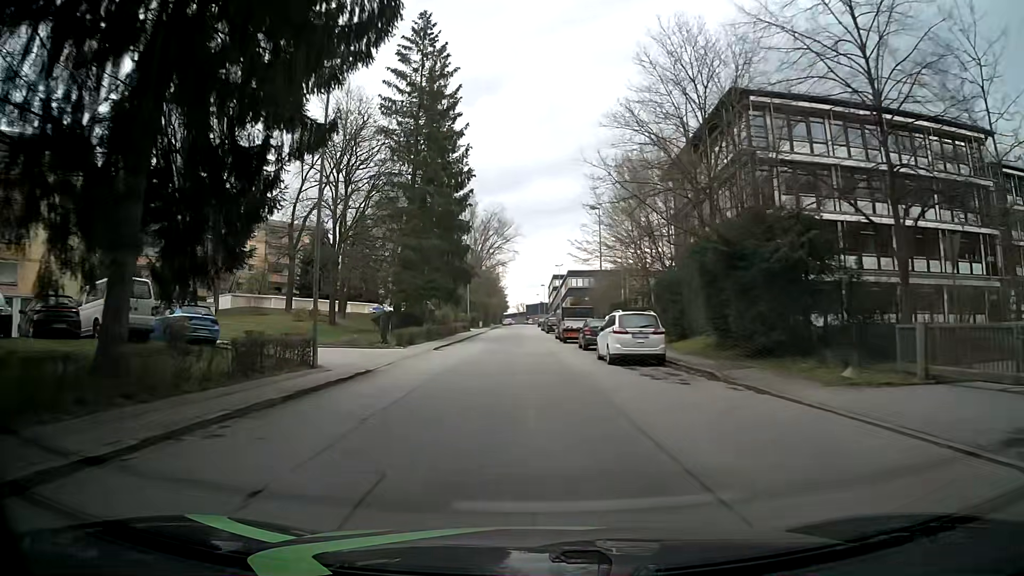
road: residential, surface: asphalt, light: Day
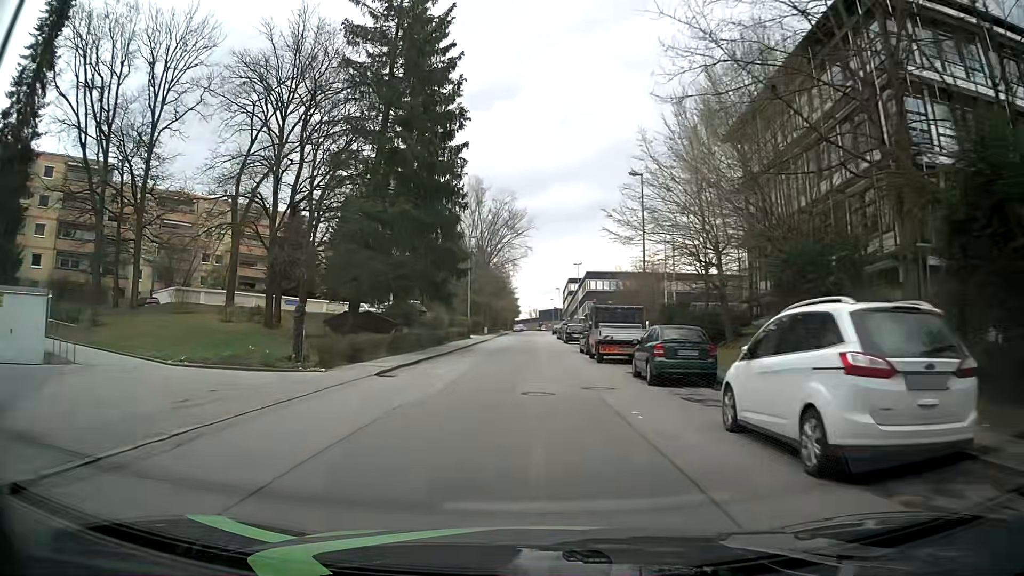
(-0.3, +14.8) m; -1°
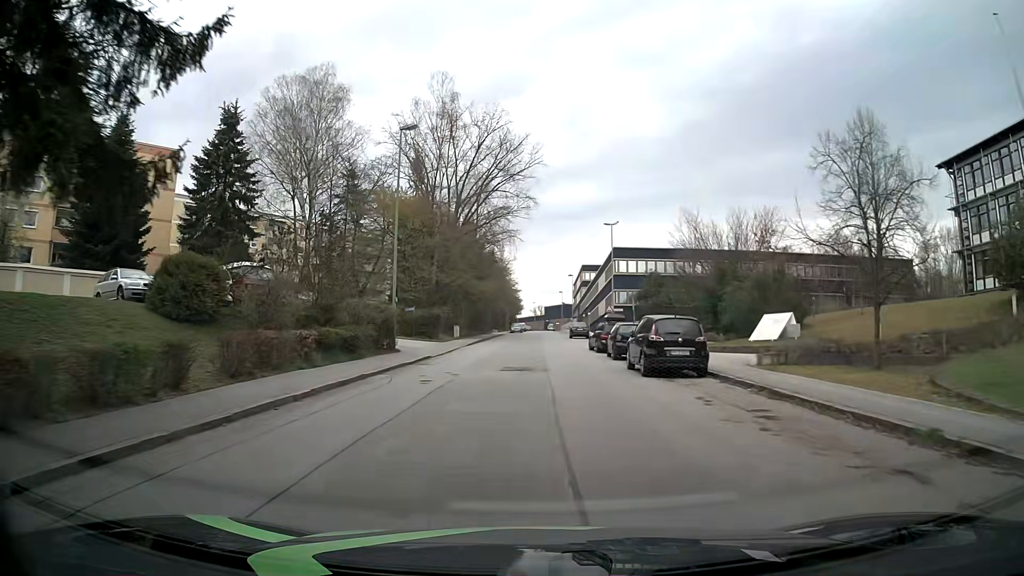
(-0.1, +37.6) m; -1°
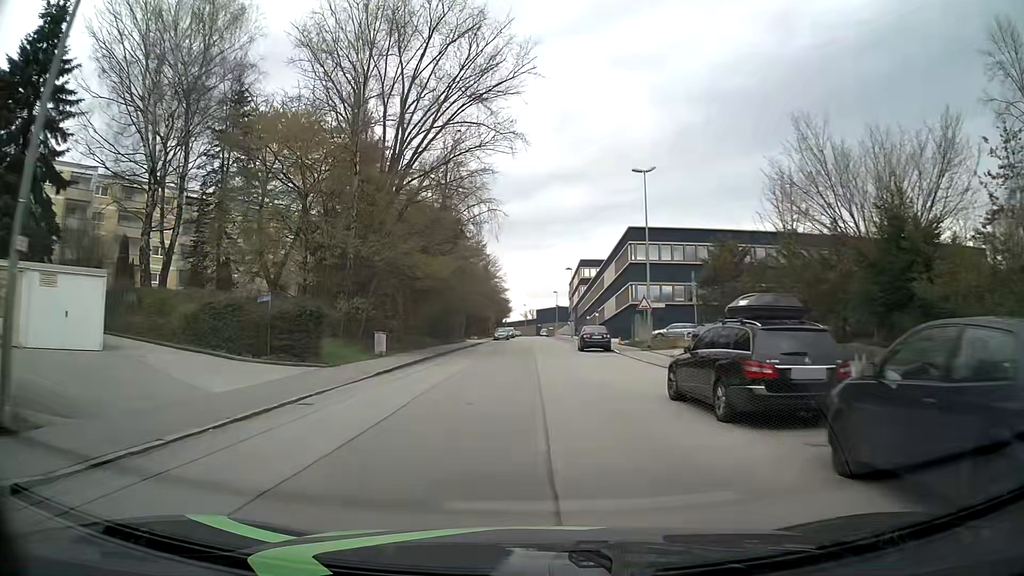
(+0.3, +22.7) m; +2°
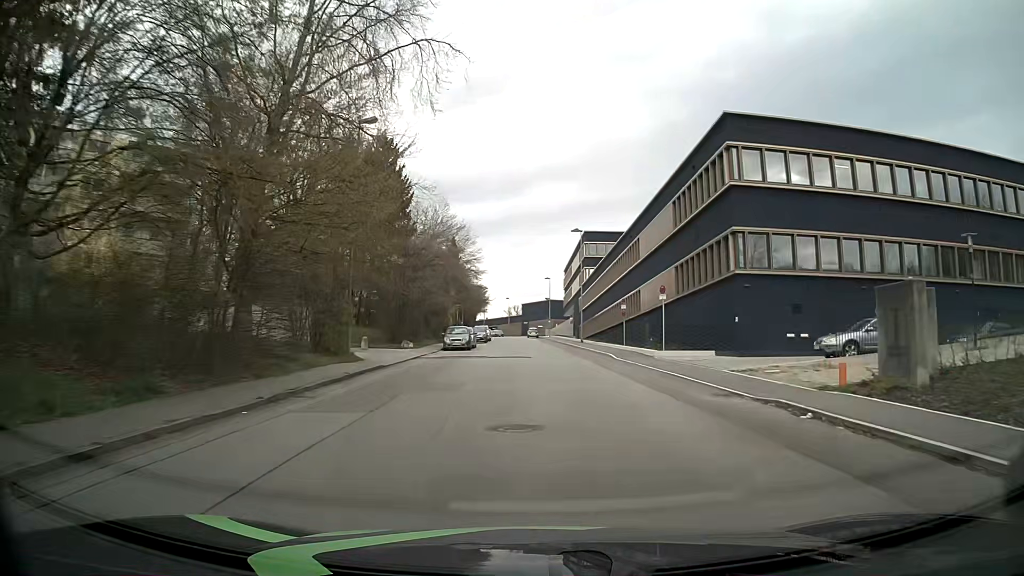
(-0.7, +38.0) m; 0°
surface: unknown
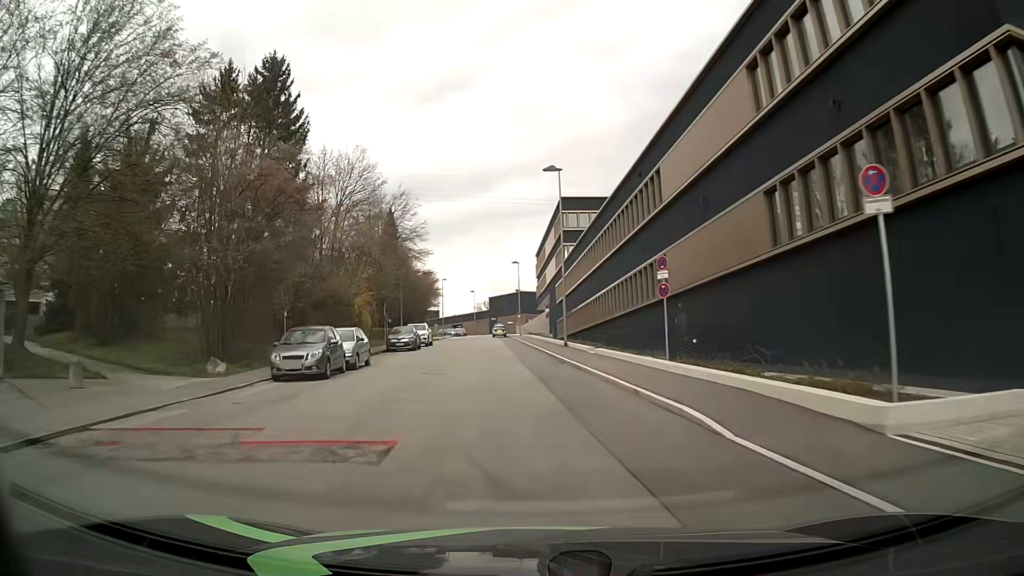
(+1.2, +22.8) m; +2°
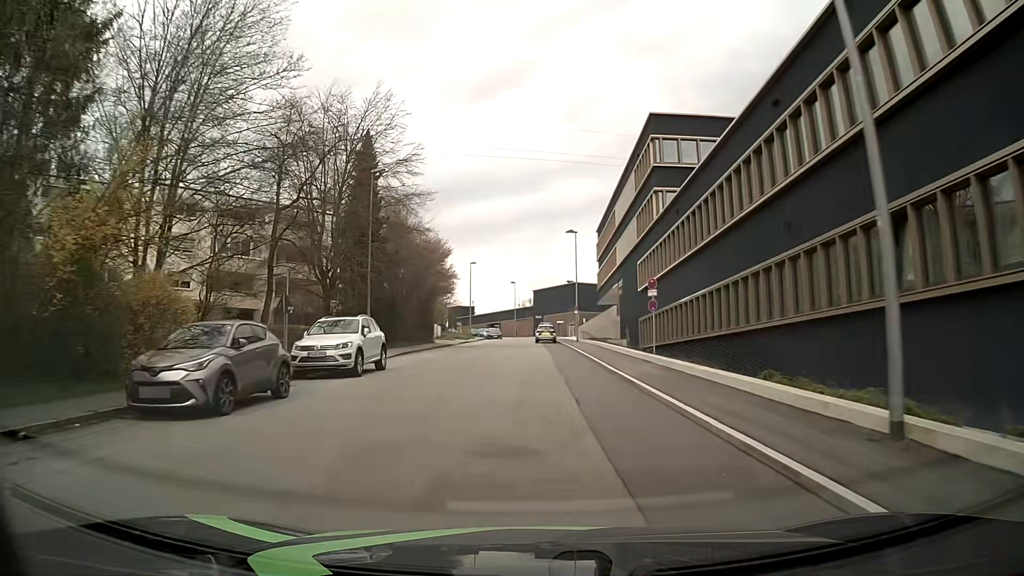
(-1.4, +30.5) m; -4°
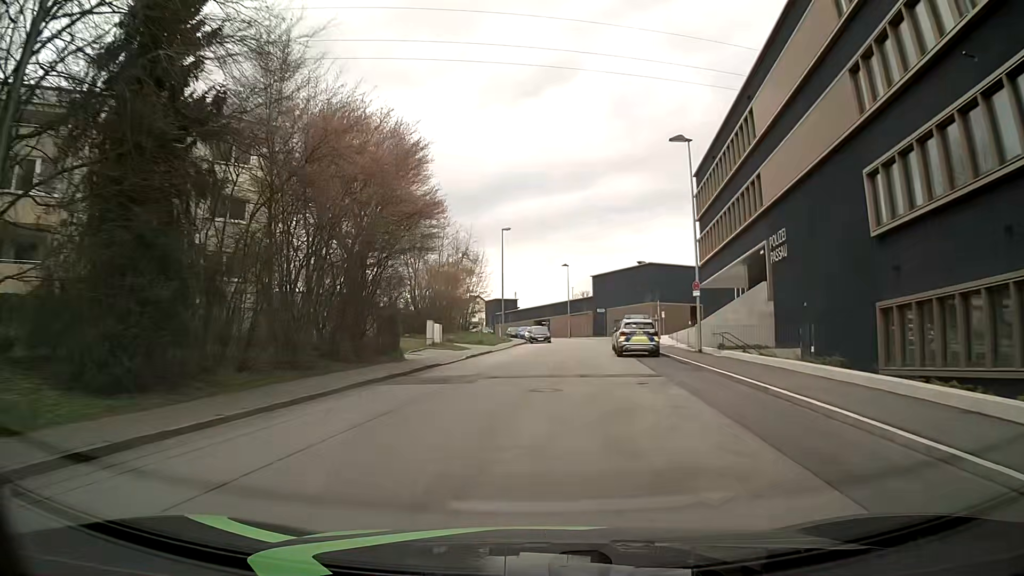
(-1.2, +30.5) m; -5°
(0, +10) (0, +20) (+1, +30) (+2, +40) (+4, +50) (+5, +60) (+6, +70) (+5, +80) (+3, +89) (-1, +99) m
